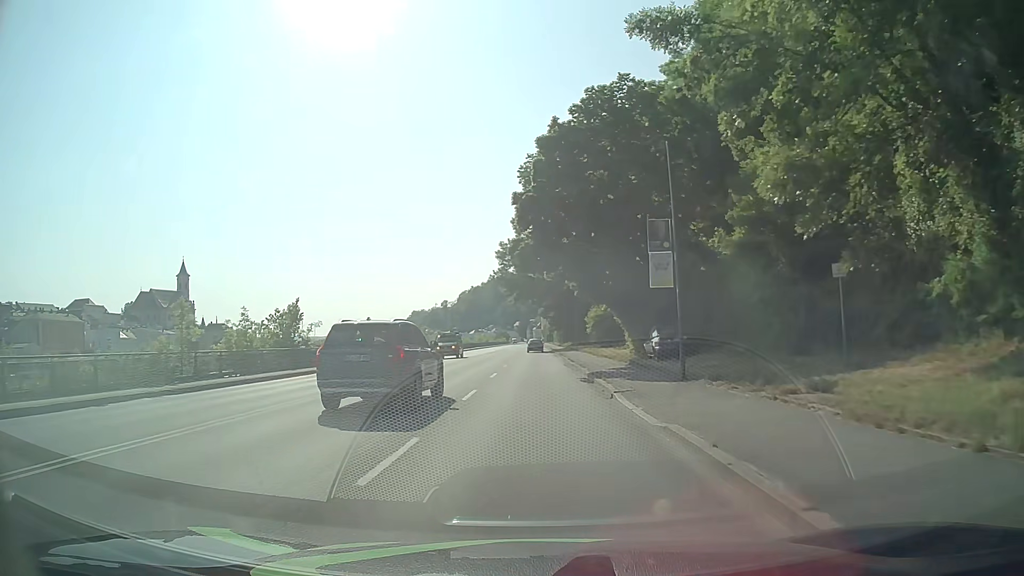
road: primary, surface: asphalt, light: Day
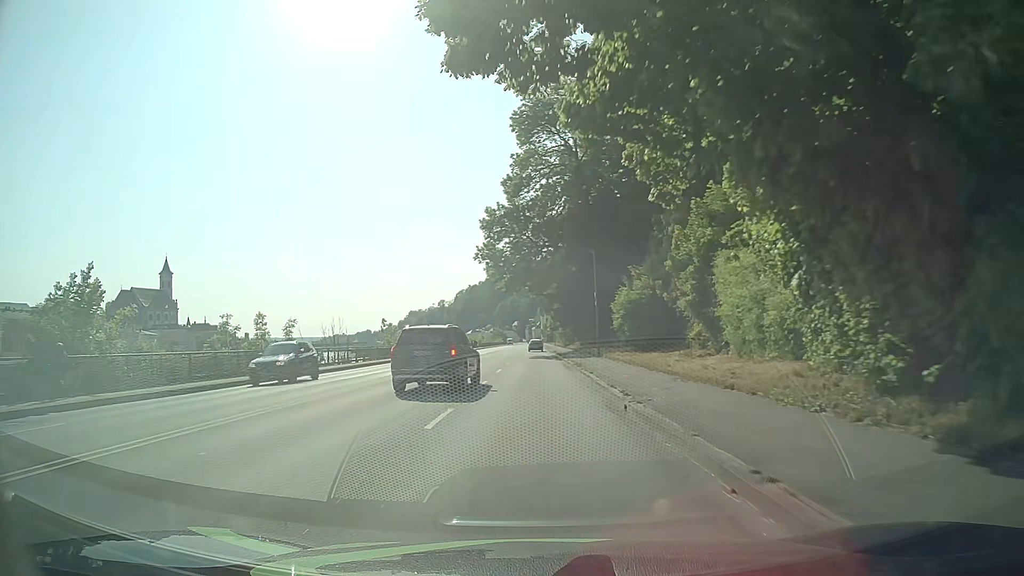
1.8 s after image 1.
(0.0, +22.9) m; 0°
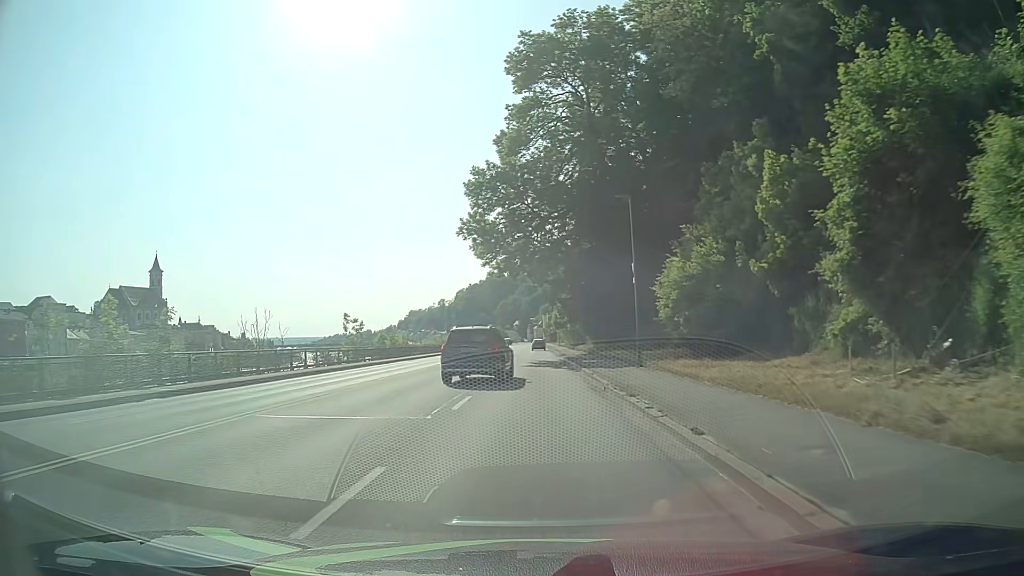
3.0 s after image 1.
(-0.1, +15.2) m; 0°
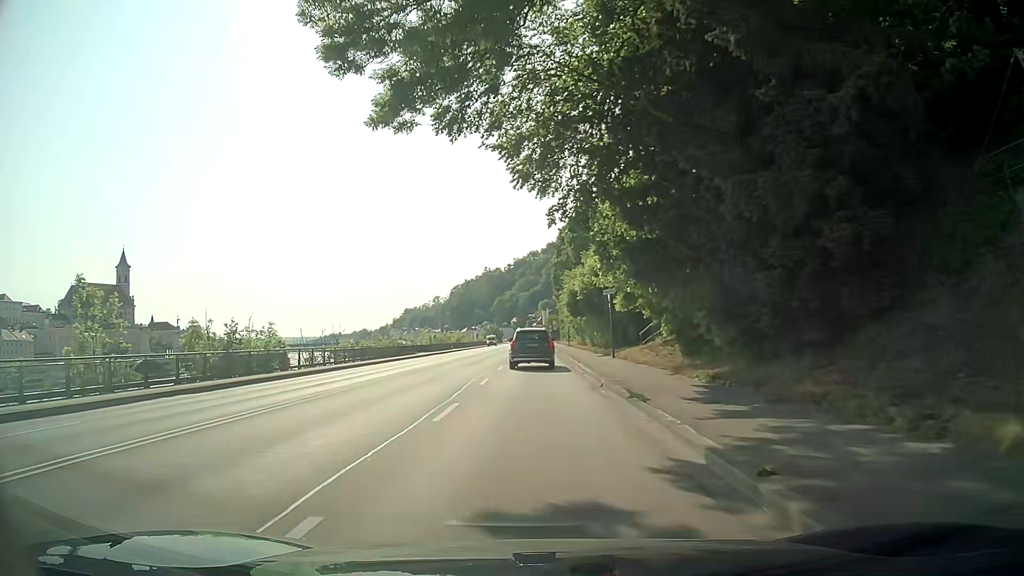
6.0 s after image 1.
(+0.2, +38.2) m; 0°
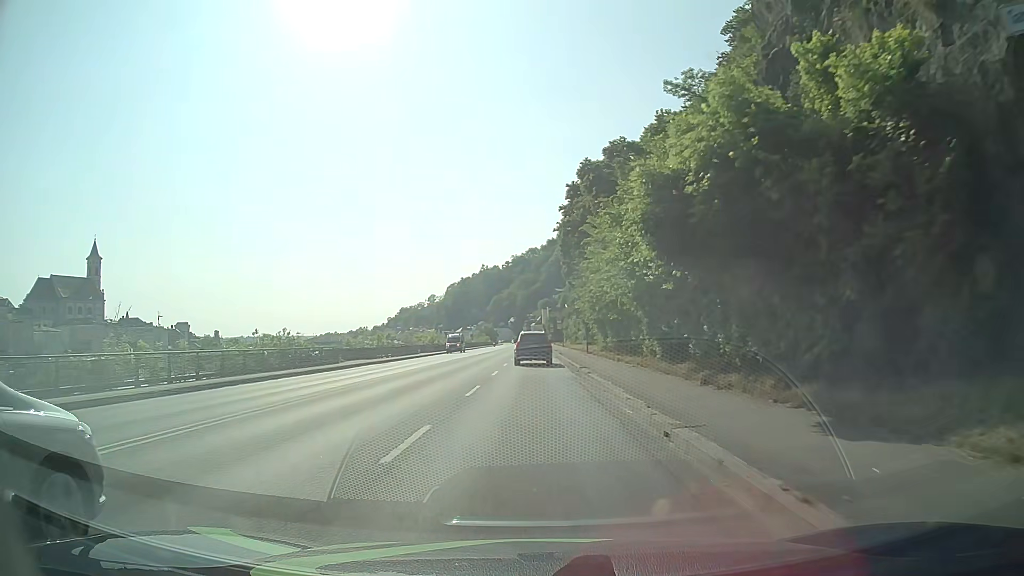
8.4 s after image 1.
(0.0, +30.6) m; 0°
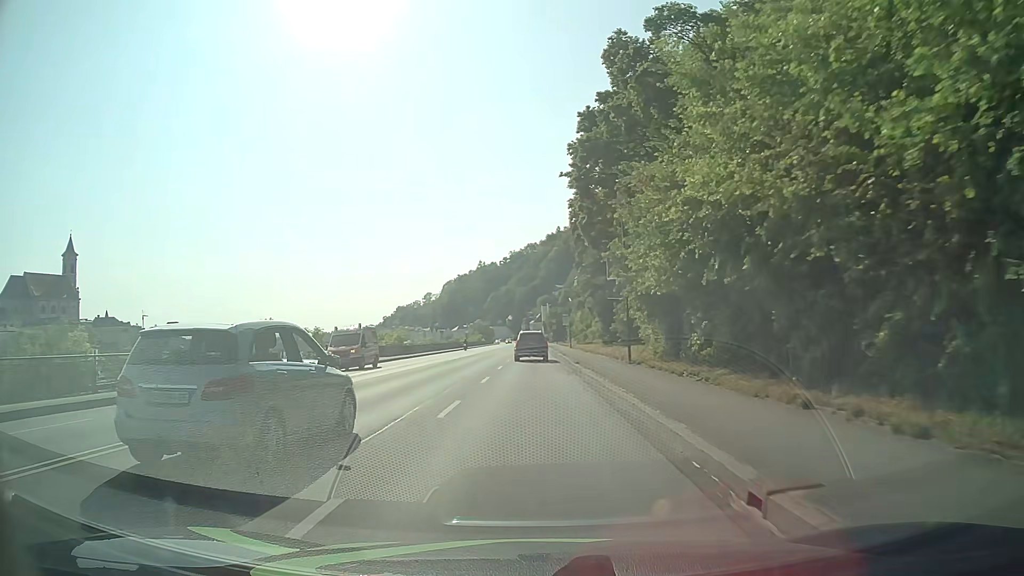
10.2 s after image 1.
(-0.1, +22.9) m; 0°
